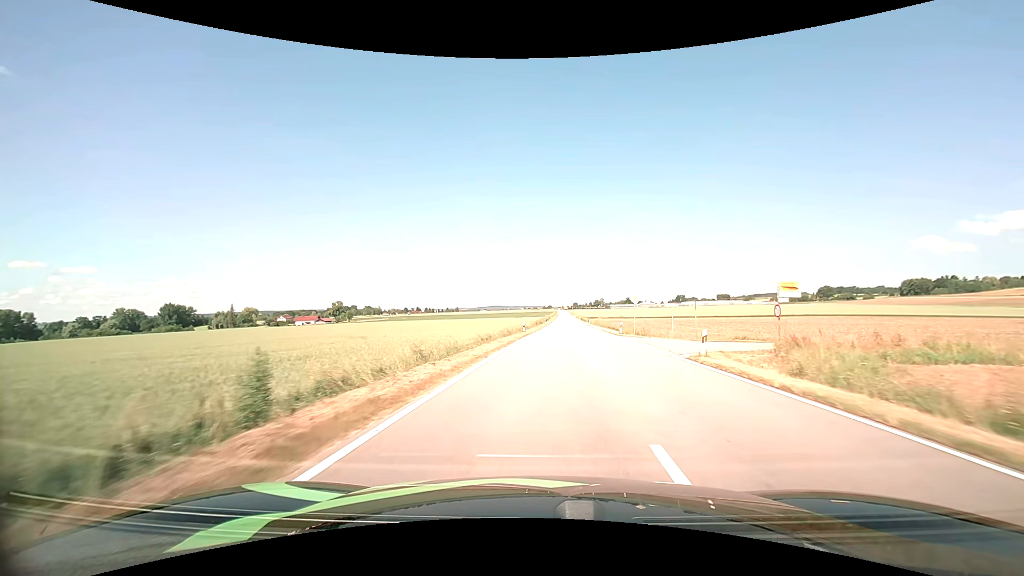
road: tertiary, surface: asphalt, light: Day
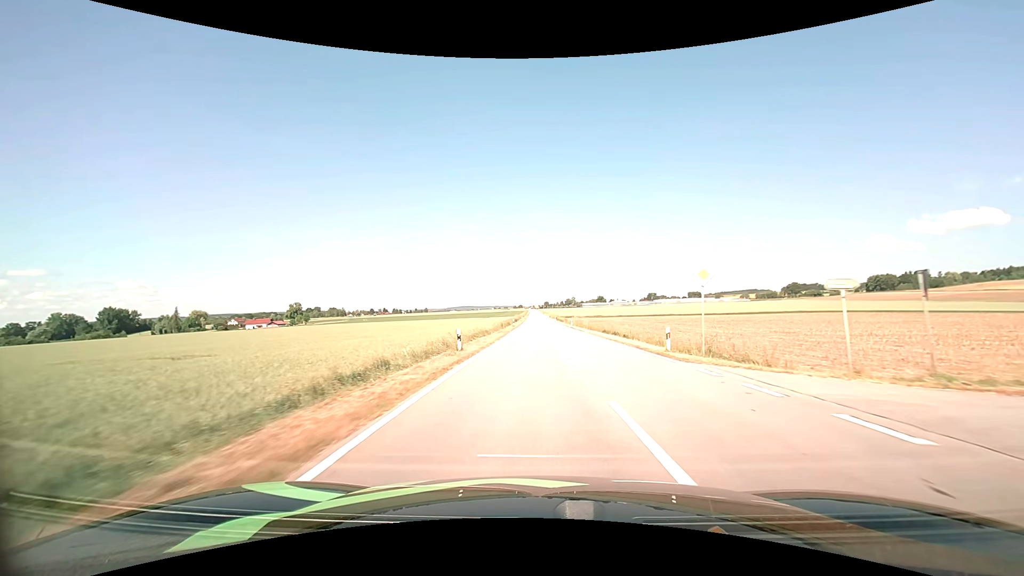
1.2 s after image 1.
(+0.6, +22.5) m; +3°
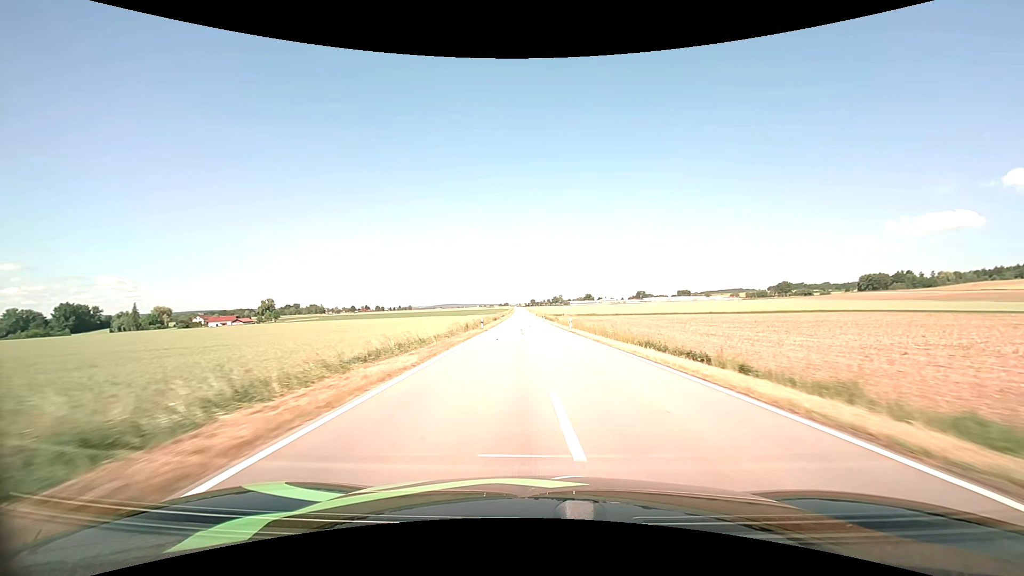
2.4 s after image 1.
(+0.5, +23.9) m; +2°
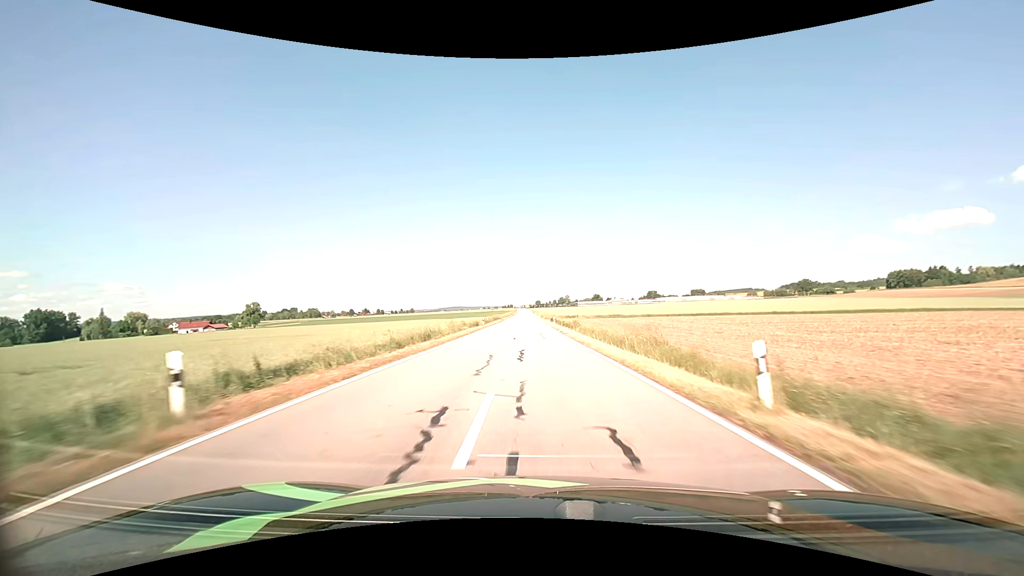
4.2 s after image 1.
(-0.1, +37.9) m; 0°
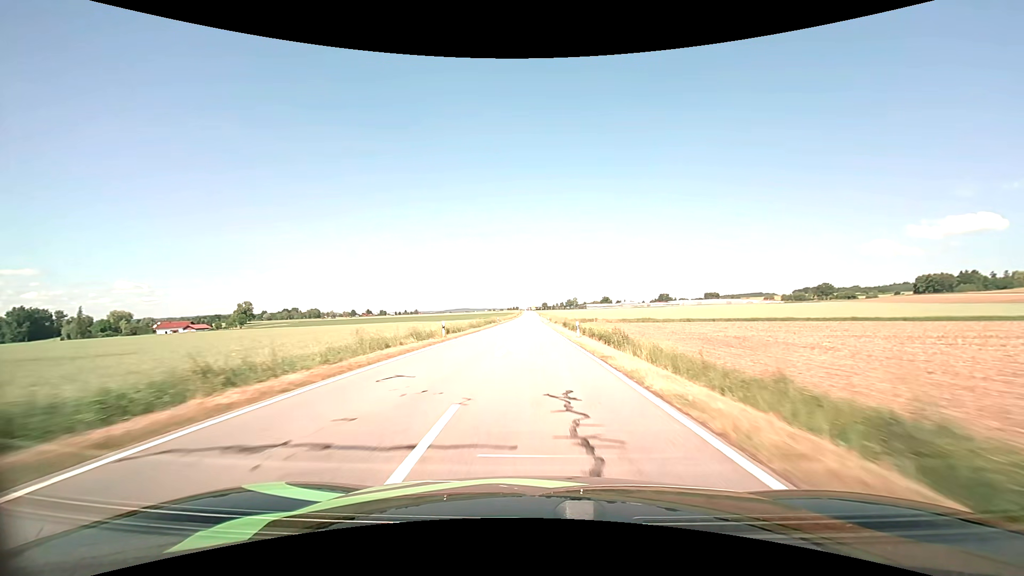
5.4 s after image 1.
(-0.2, +26.1) m; -1°
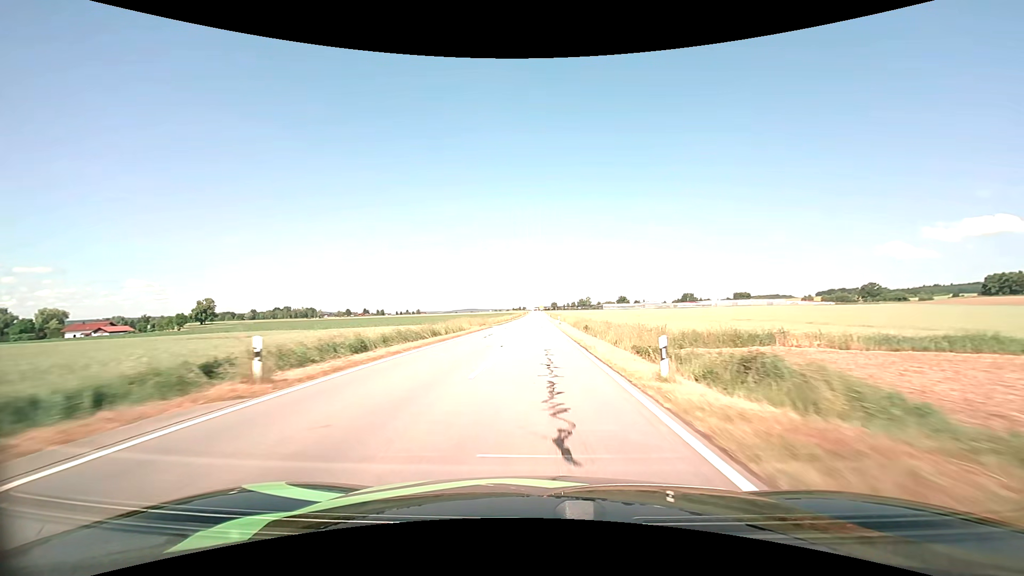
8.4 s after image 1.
(-0.6, +67.7) m; -1°
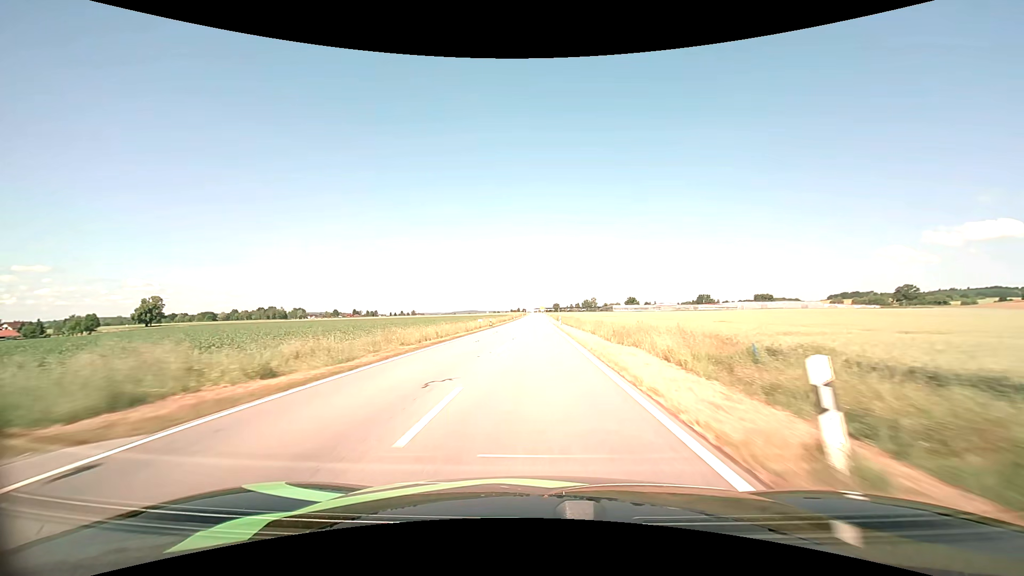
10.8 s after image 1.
(+0.1, +55.0) m; 0°
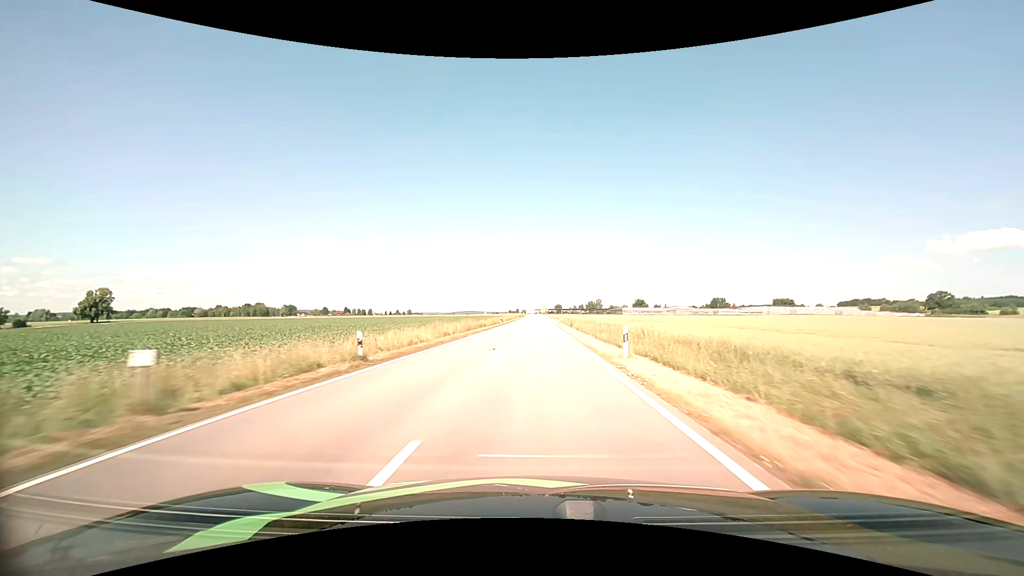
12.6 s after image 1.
(-0.2, +41.6) m; 0°
(0, +10) (0, +20) (0, +30) (0, +40) (0, +50) (0, +60) (0, +70) (0, +80) (0, +90) (0, +100) m
